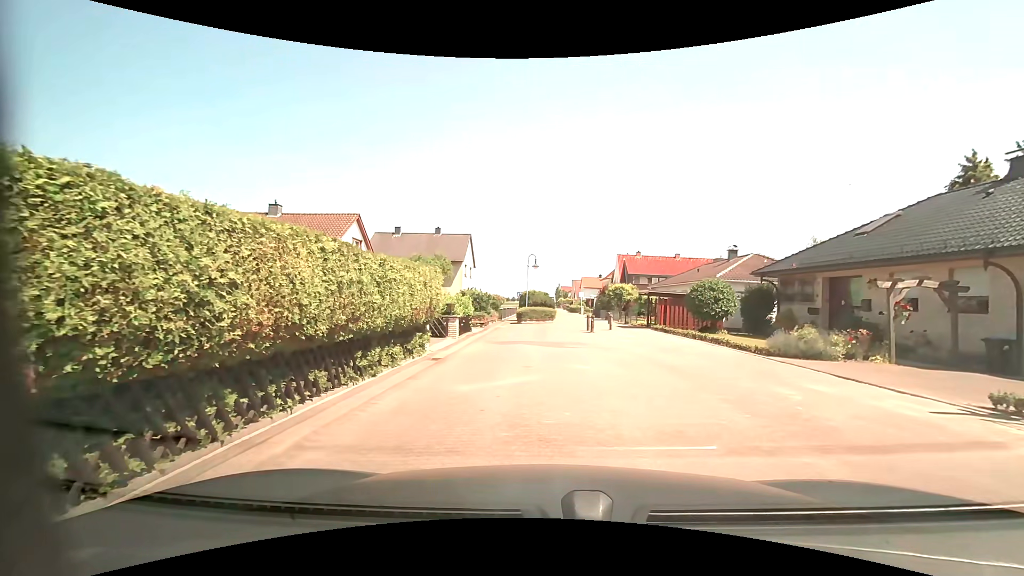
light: Day
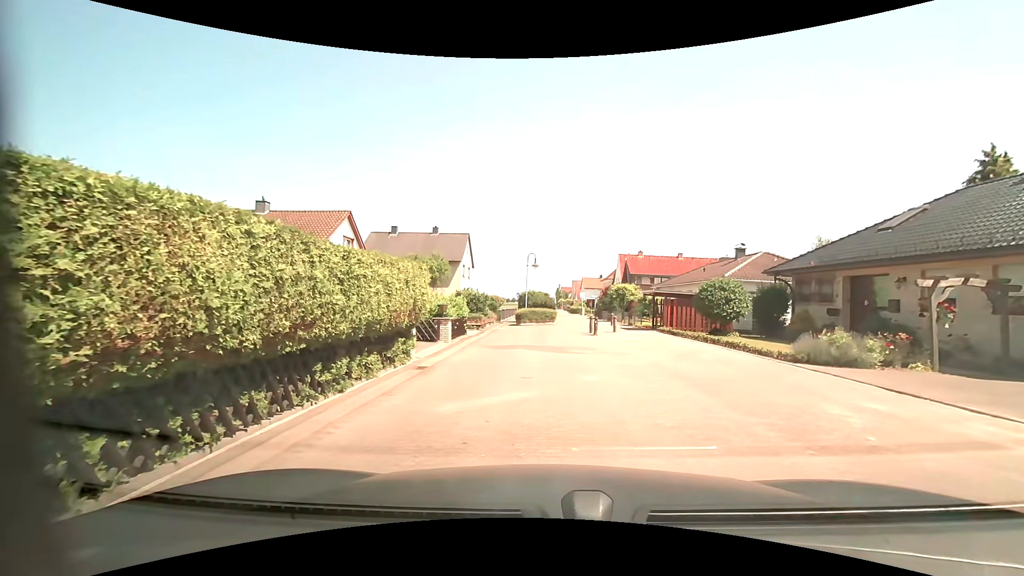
(0.0, +1.4) m; -1°
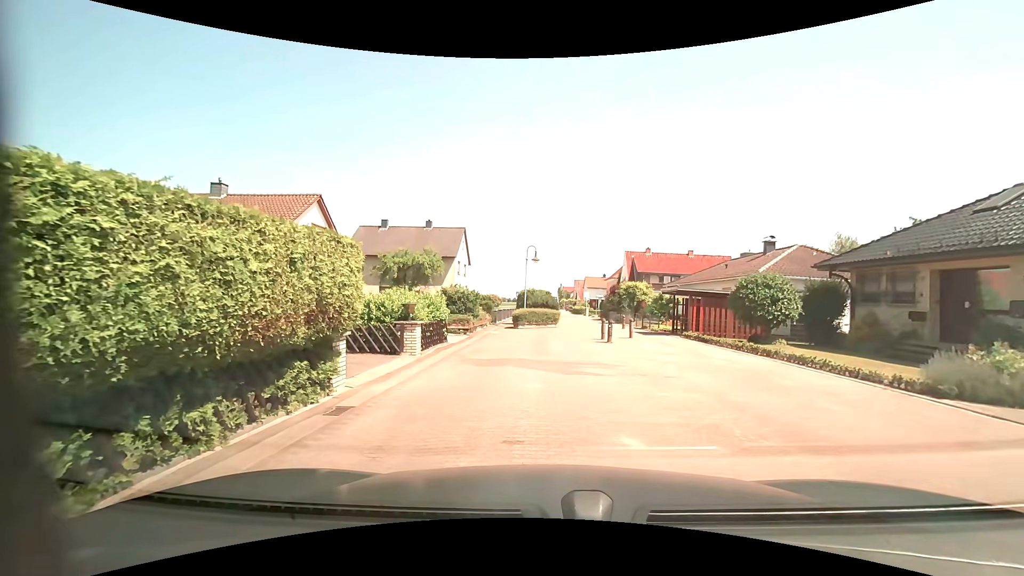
(-0.1, +4.3) m; -2°
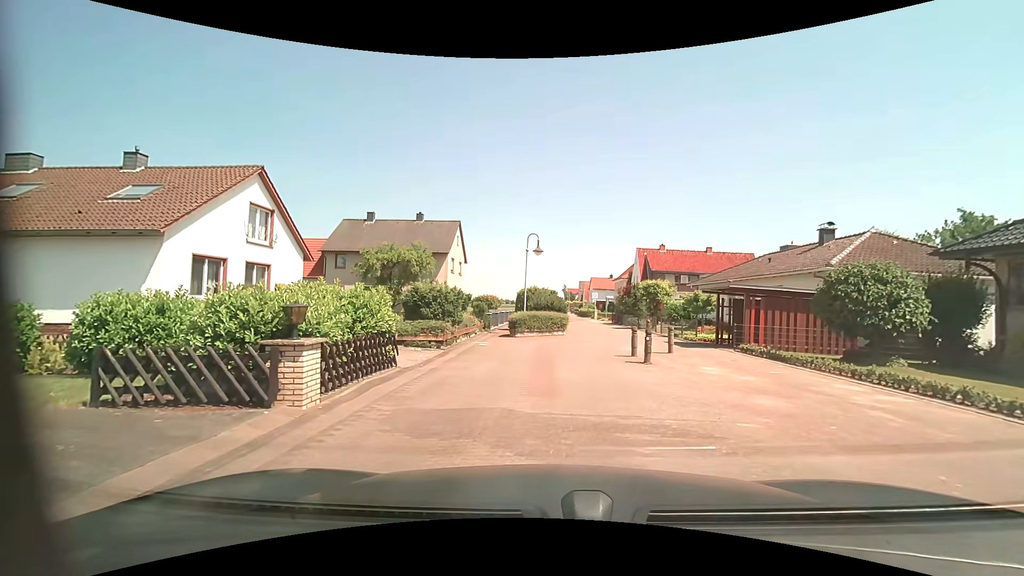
(0.0, +5.8) m; 0°
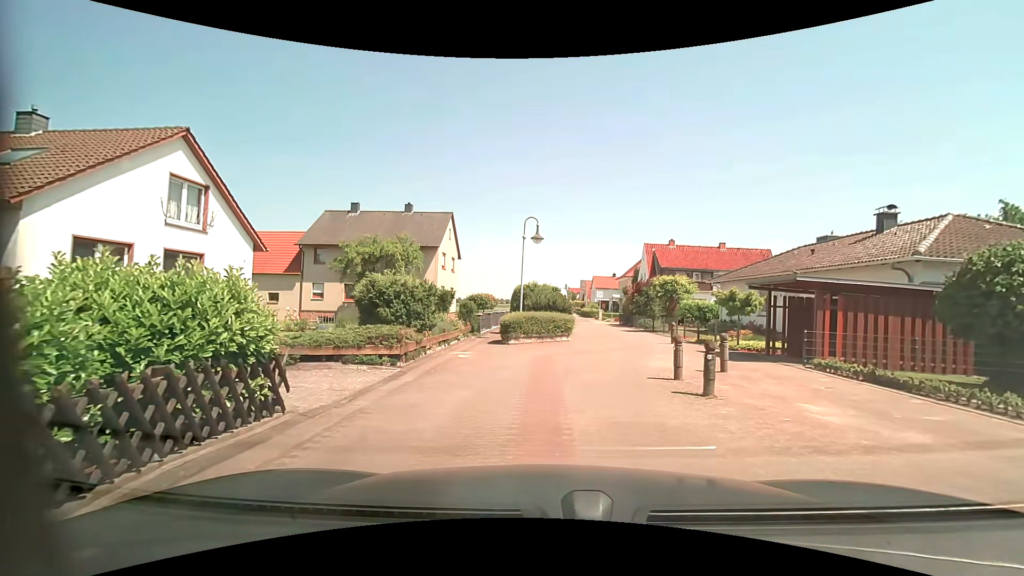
(0.0, +4.4) m; -1°
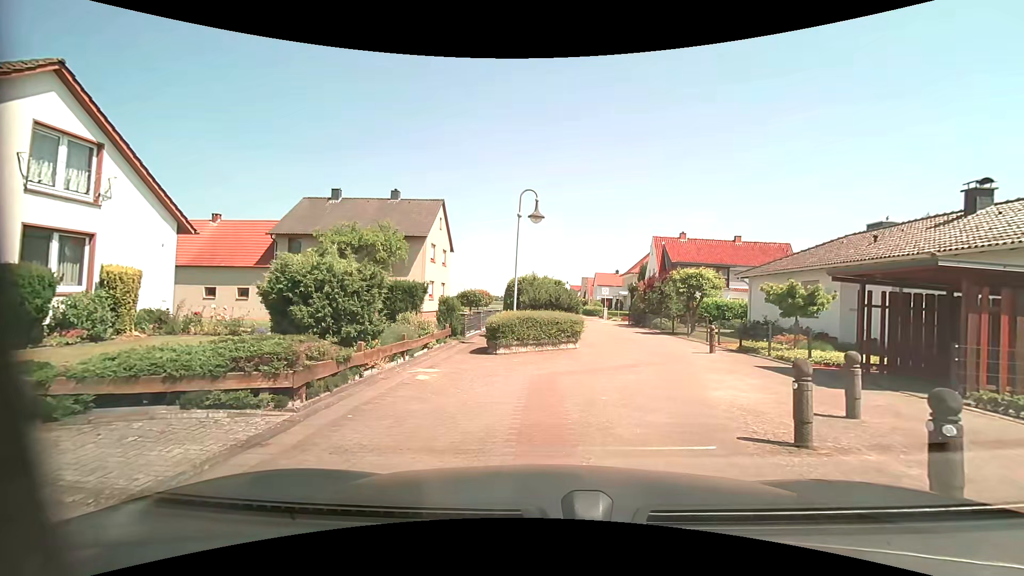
(+0.1, +4.4) m; +1°
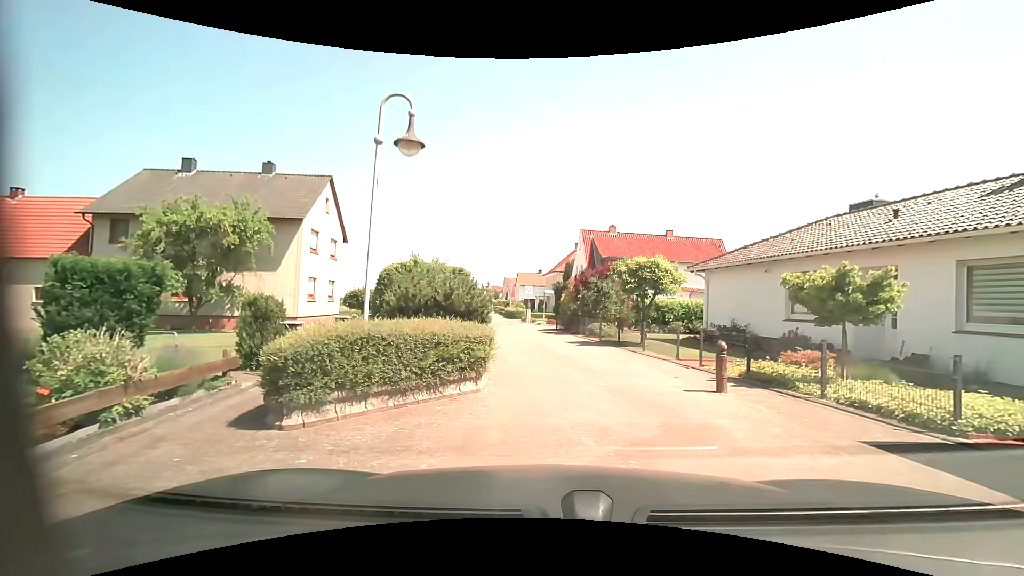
(+0.4, +7.1) m; +9°
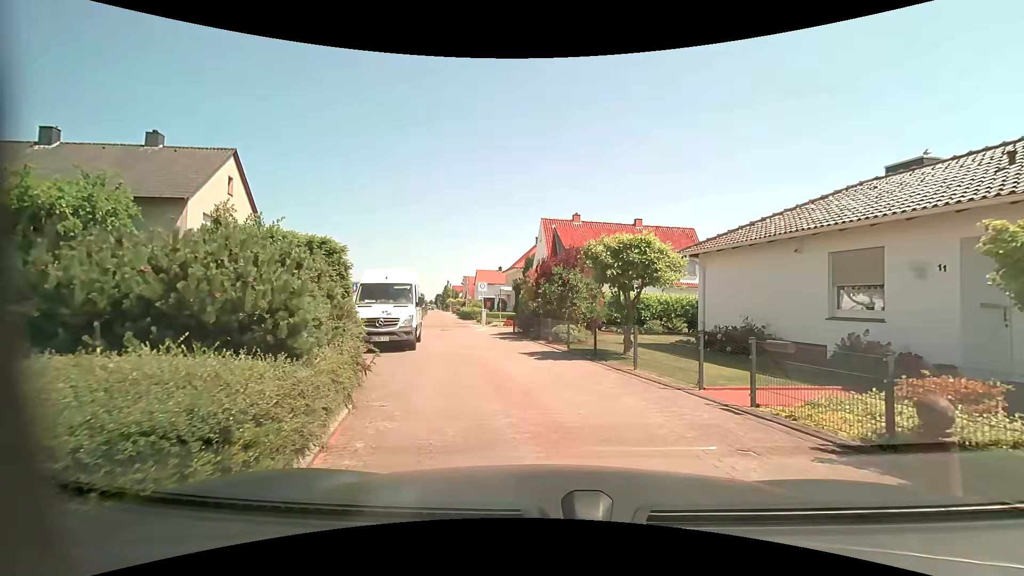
(+0.3, +5.4) m; +5°
